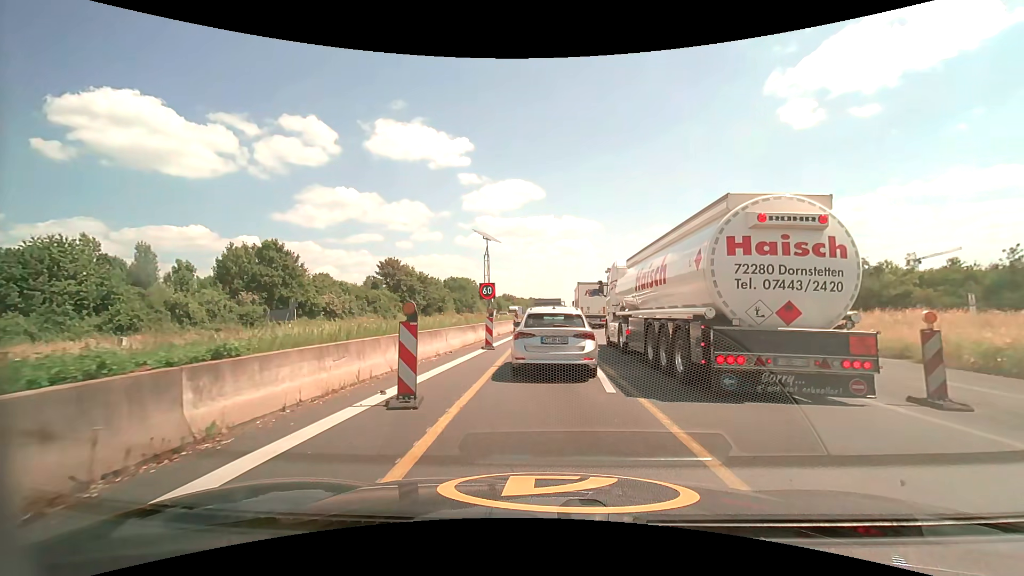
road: motorway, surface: asphalt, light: Day
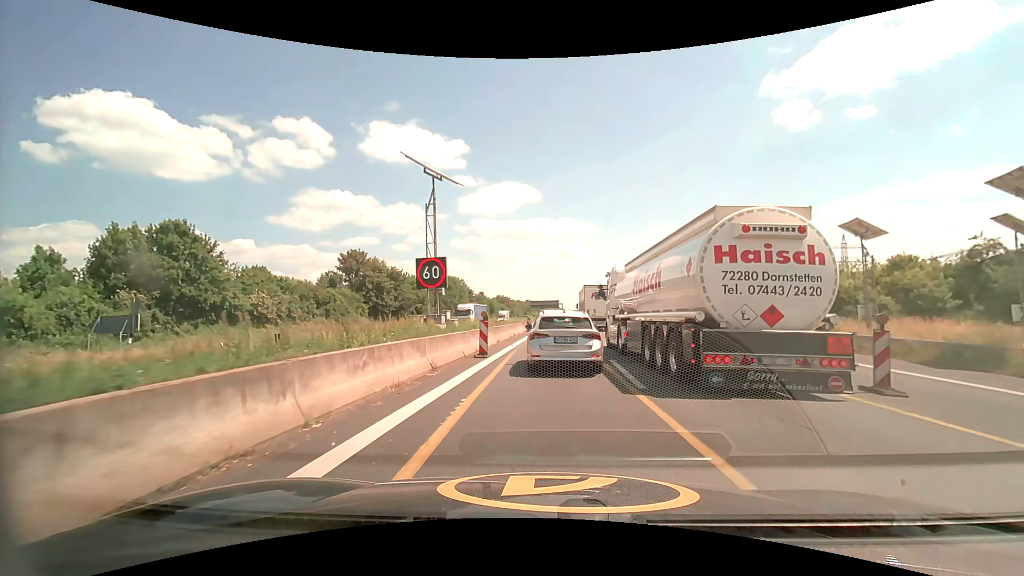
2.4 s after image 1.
(-0.1, +17.2) m; 0°
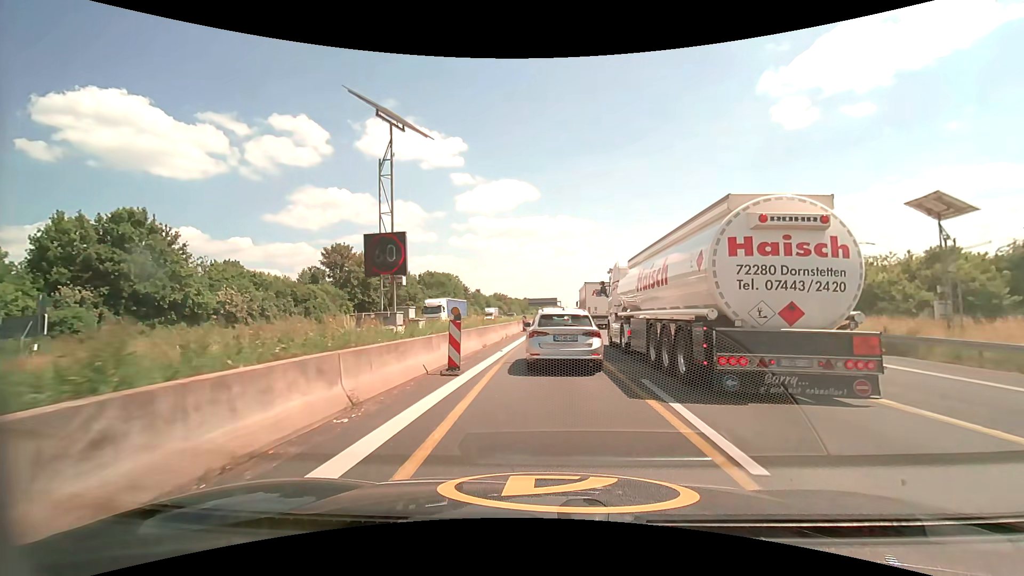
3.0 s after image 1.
(0.0, +5.1) m; 0°
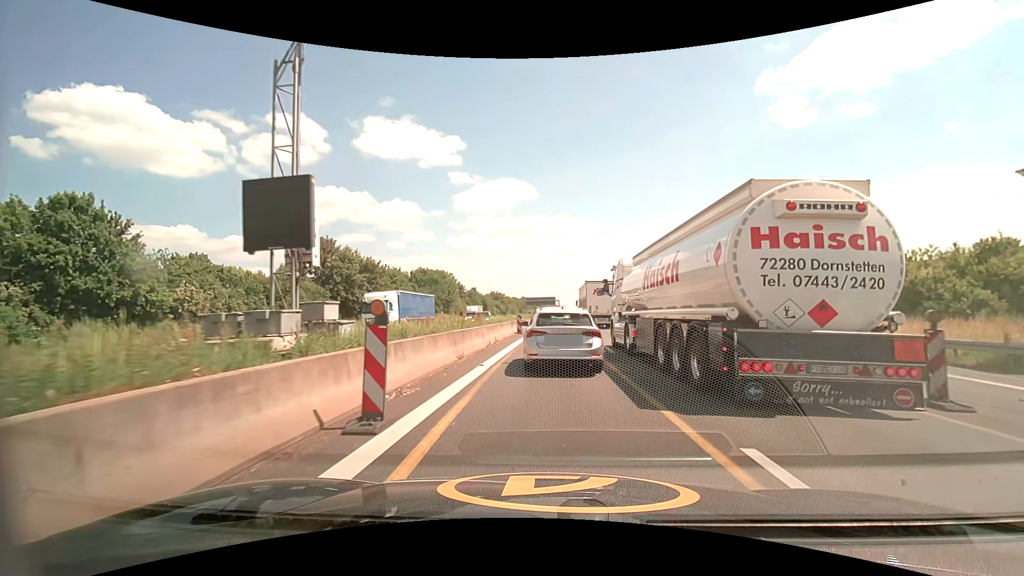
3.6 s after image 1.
(0.0, +5.2) m; 0°
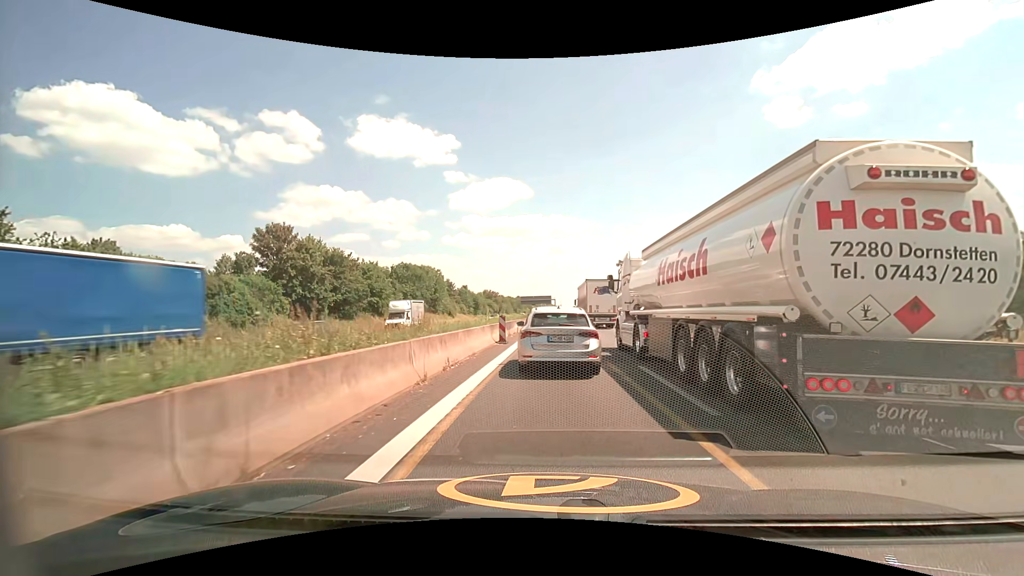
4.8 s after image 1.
(+0.1, +10.3) m; 0°
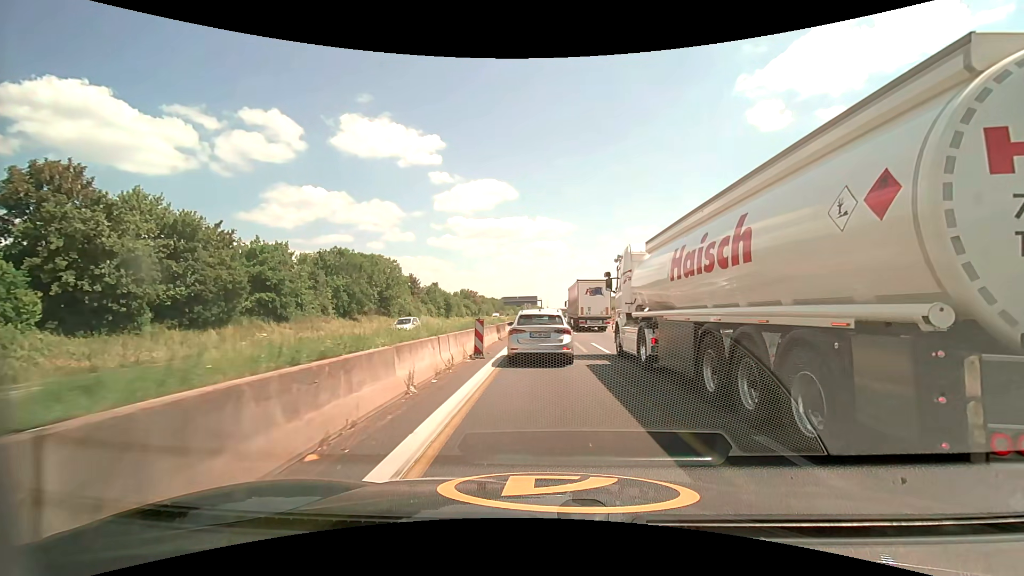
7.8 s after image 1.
(+0.5, +25.1) m; +2°
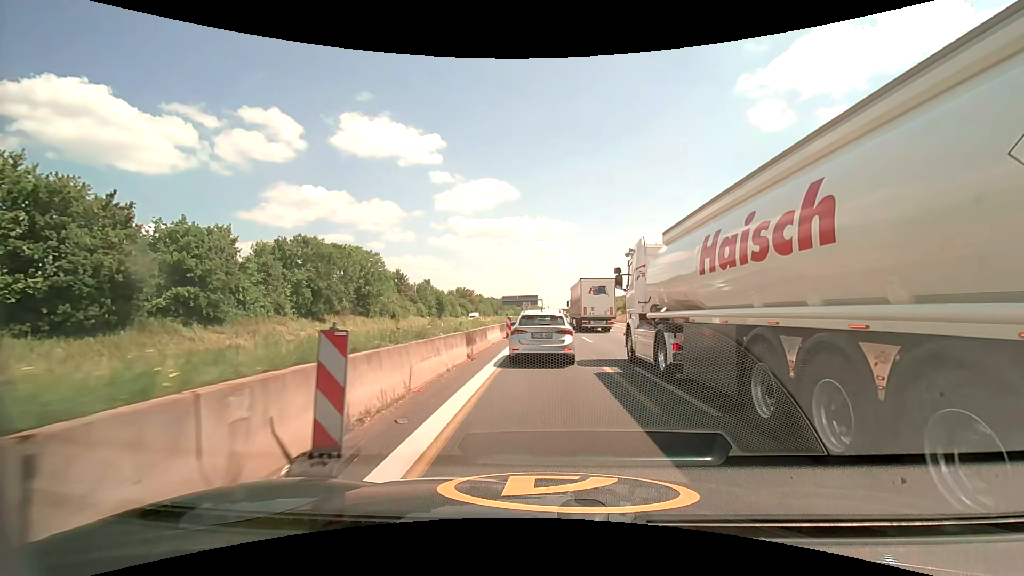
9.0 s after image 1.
(0.0, +11.0) m; 0°
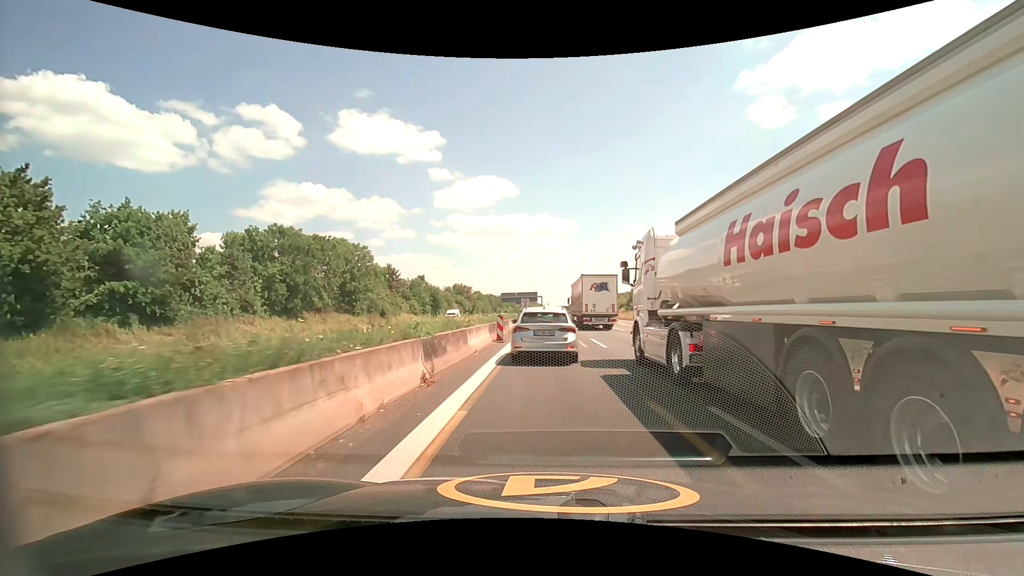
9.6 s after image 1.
(0.0, +5.6) m; 0°
(0, +10) (0, +20) (0, +30) (0, +40) (+1, +50) (+1, +60) (+1, +70) (+1, +80) (+1, +90) (+2, +100) m
